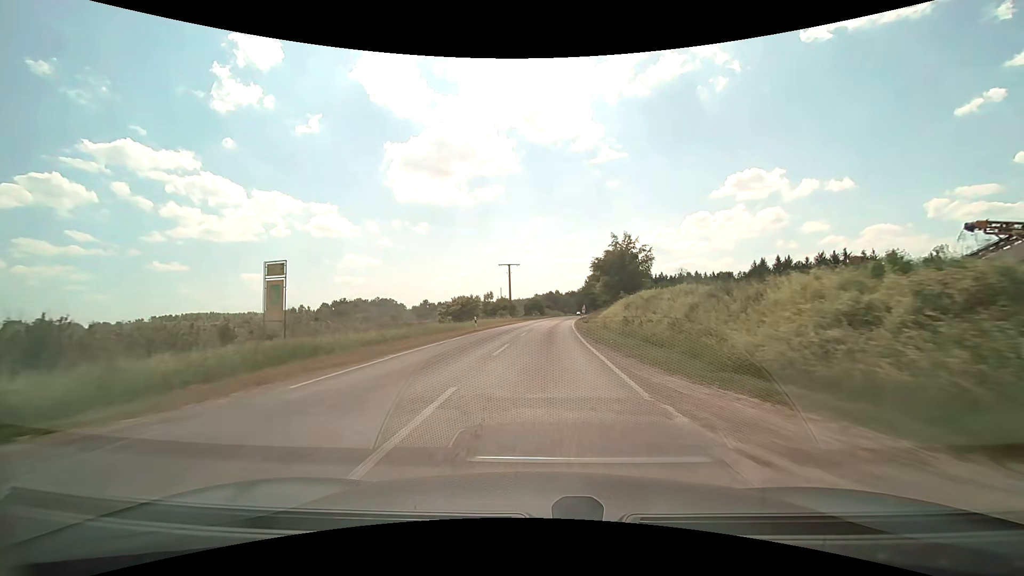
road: tertiary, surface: asphalt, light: Day
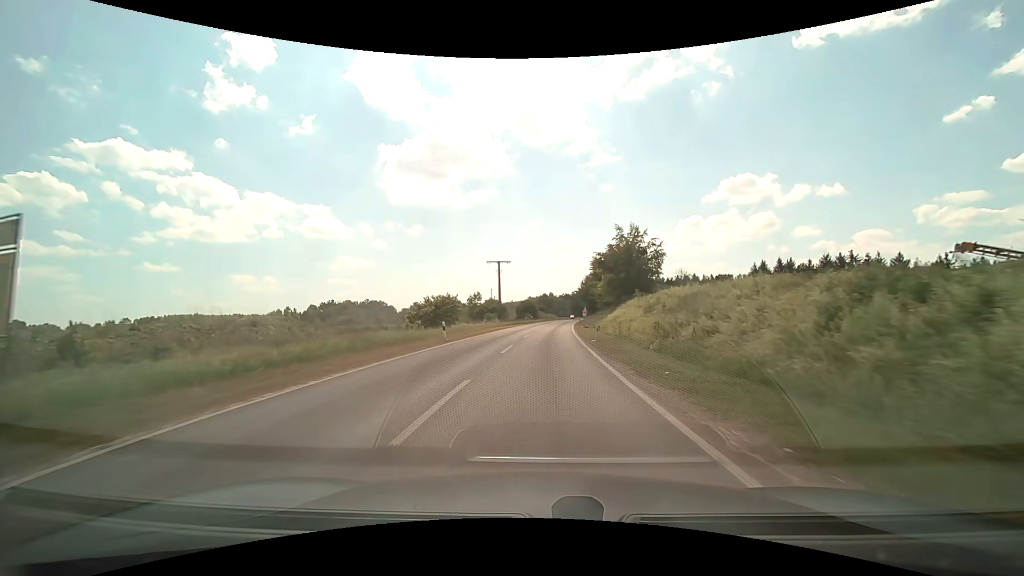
(+0.1, +10.0) m; +1°
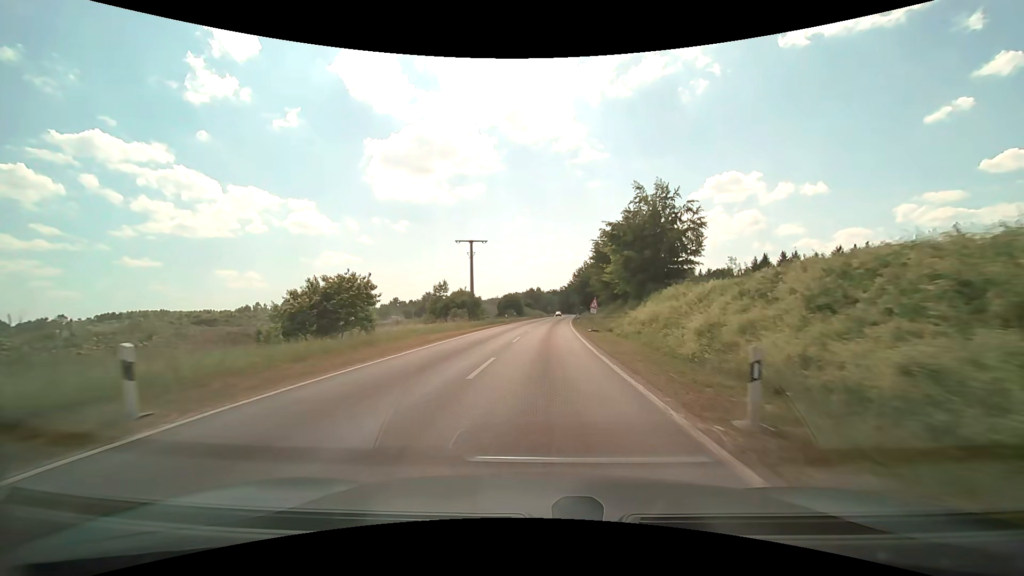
(+0.2, +19.8) m; +1°
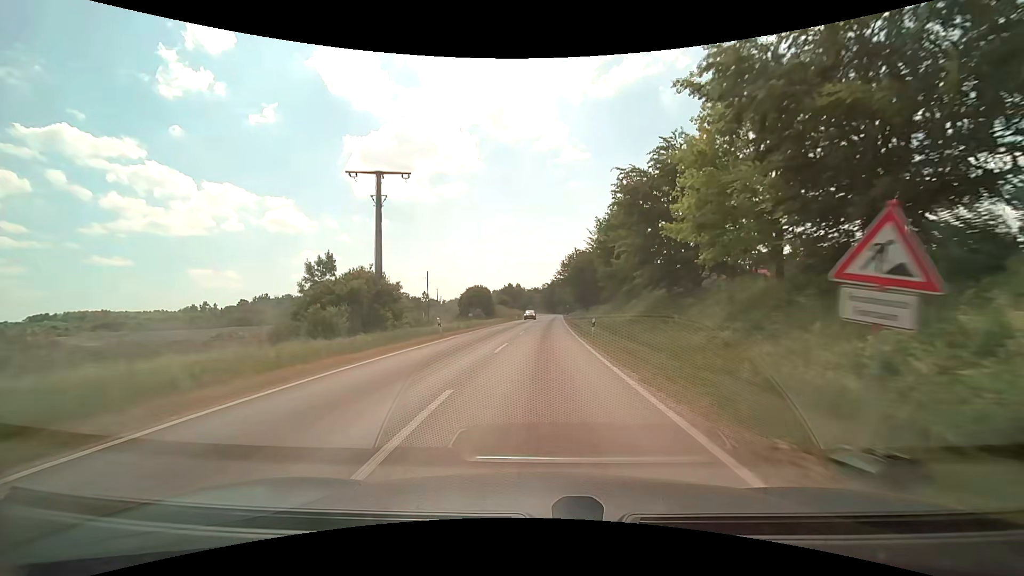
(+0.6, +30.3) m; +2°
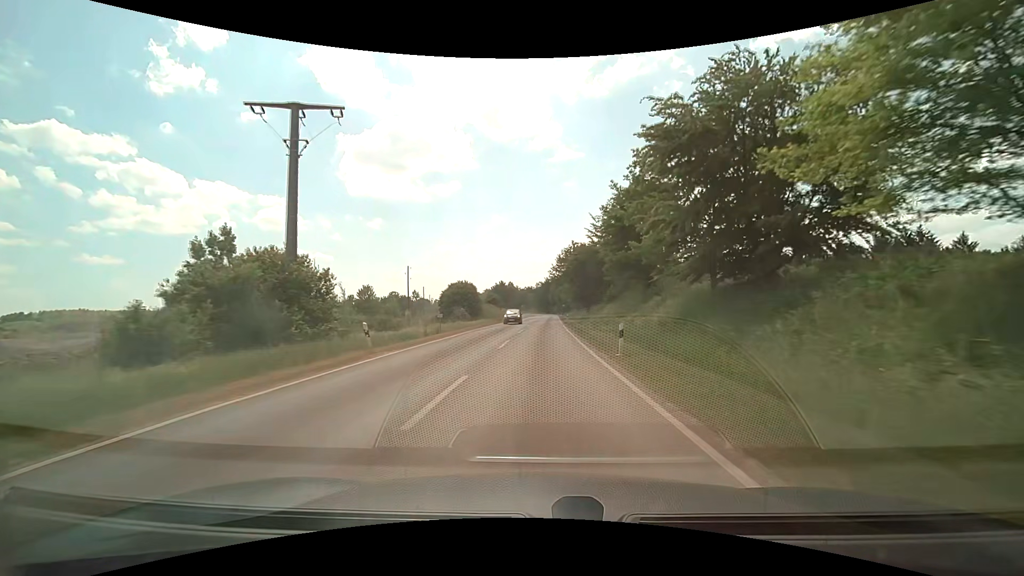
(+0.1, +10.3) m; +1°
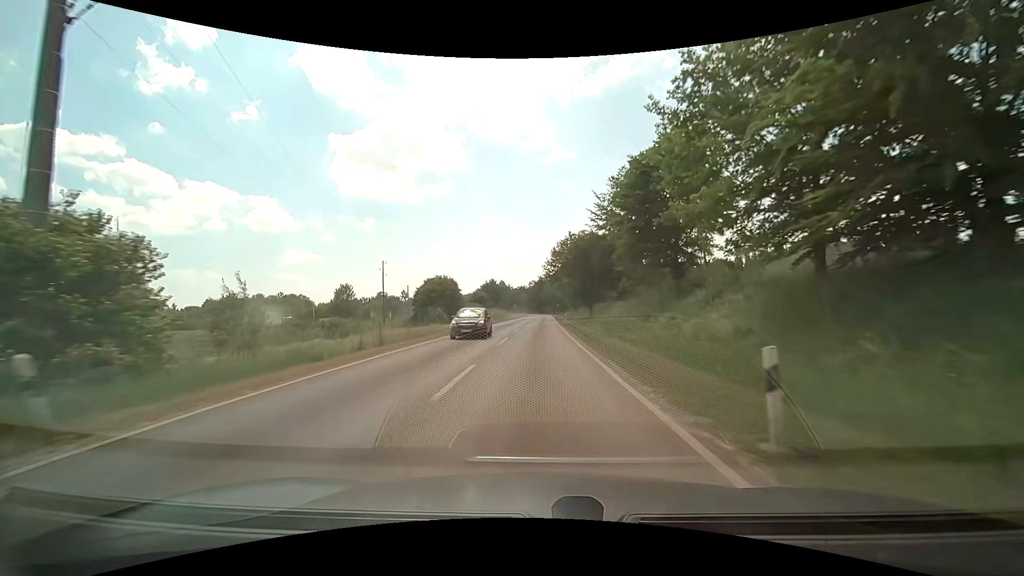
(+0.1, +10.4) m; +1°
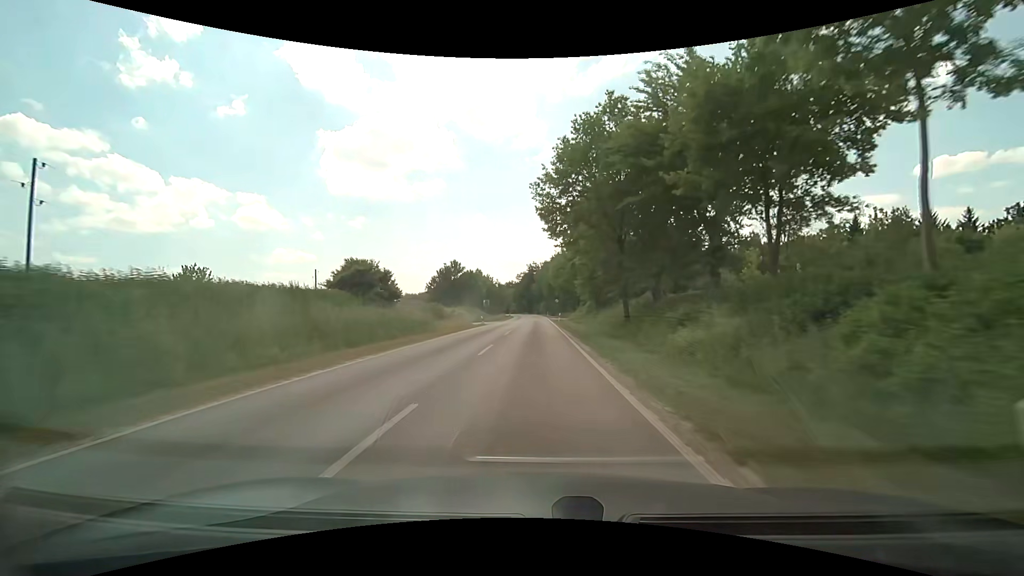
(+0.6, +53.1) m; +1°
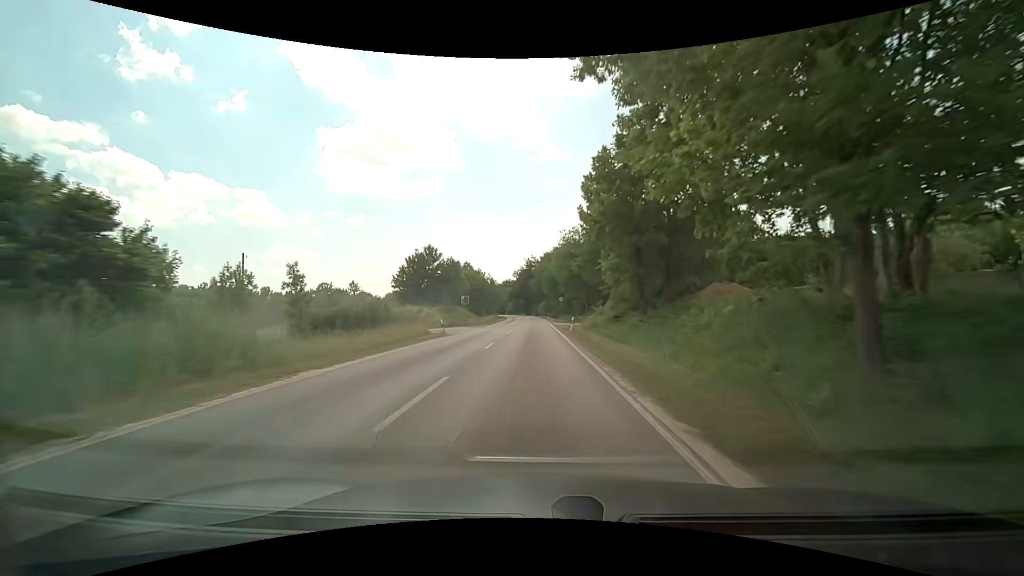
(+0.1, +21.3) m; 0°
(0, +10) (0, +20) (0, +30) (0, +40) (0, +50) (0, +60) (0, +70) (-1, +80) (-1, +90) (-1, +100) m
